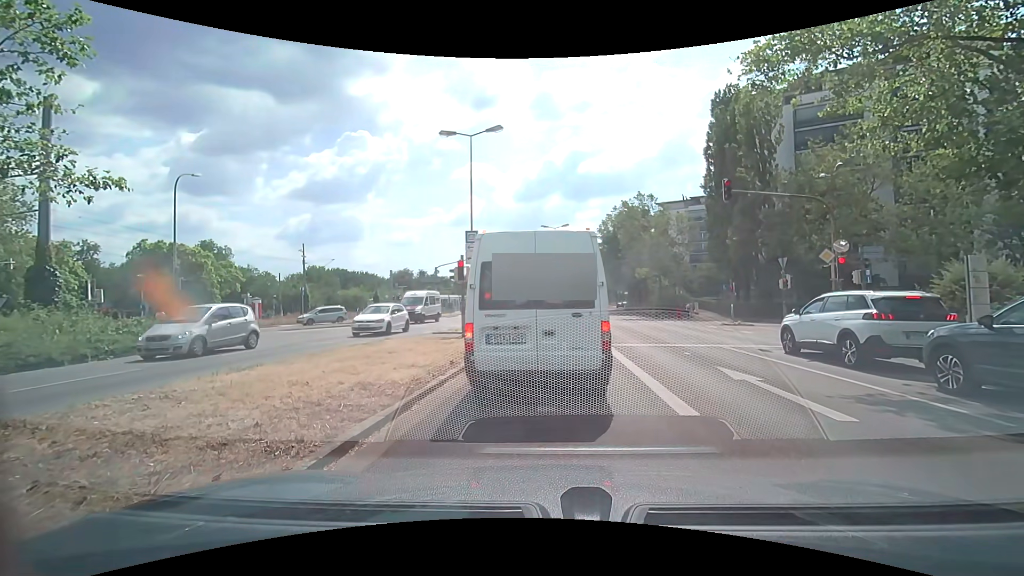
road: secondary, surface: asphalt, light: Day
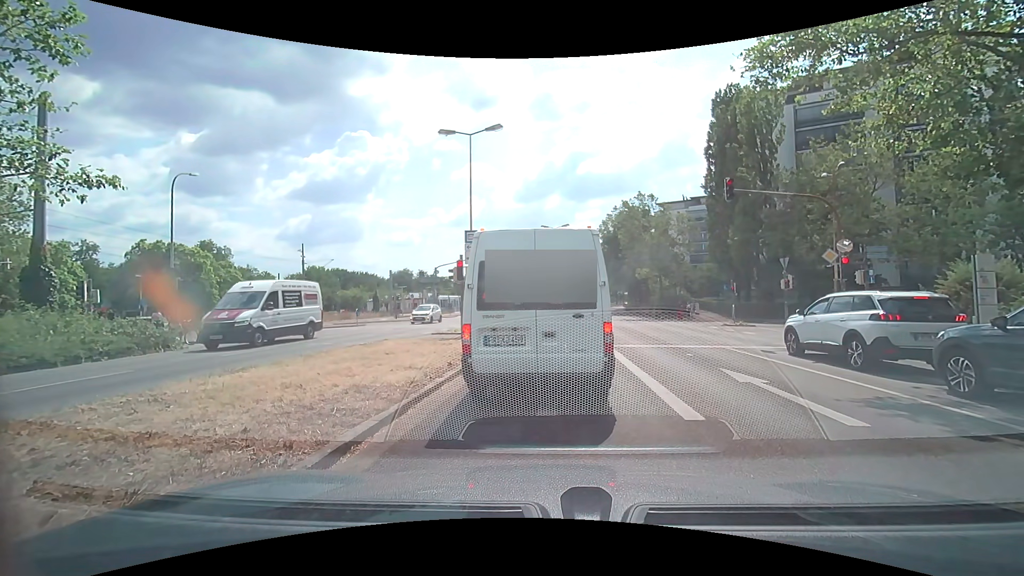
(0.0, +0.3) m; 0°
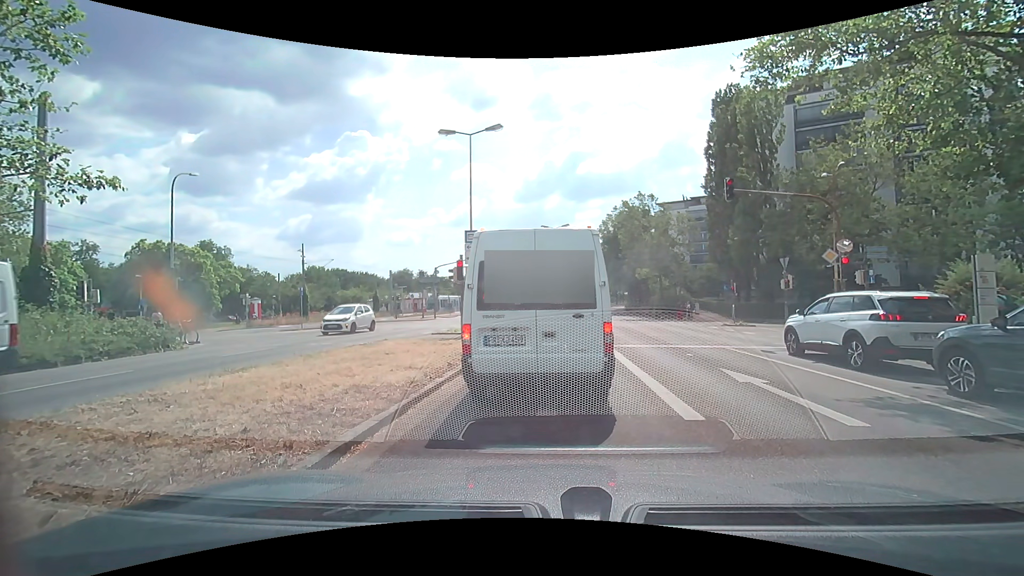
(0.0, 0.0) m; 0°
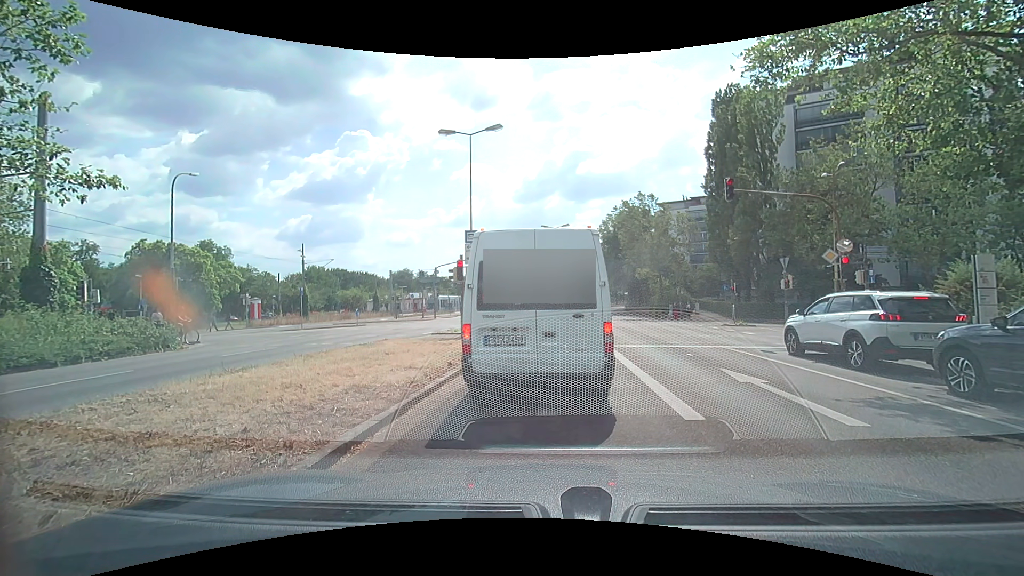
(0.0, 0.0) m; 0°
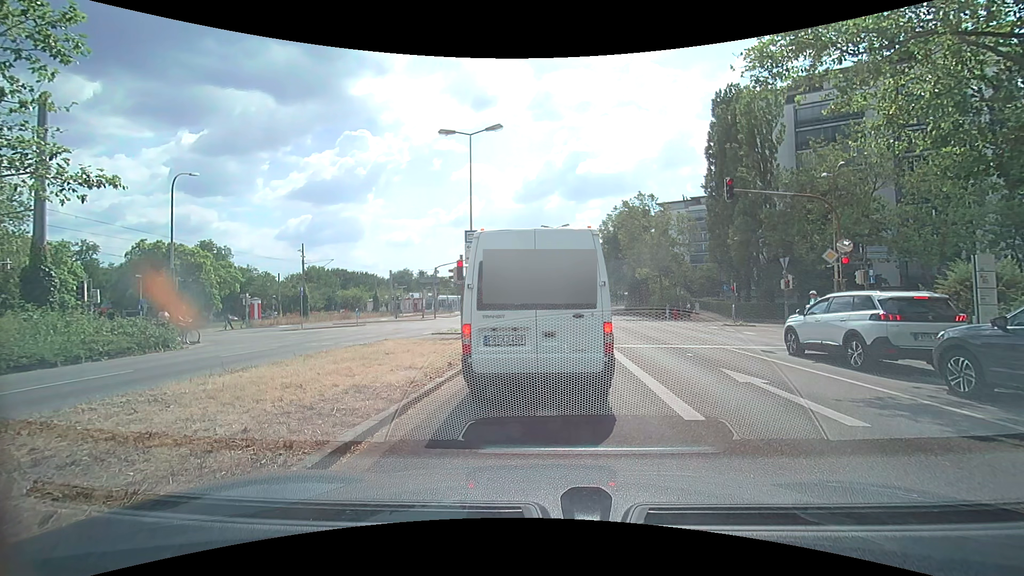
(0.0, 0.0) m; 0°
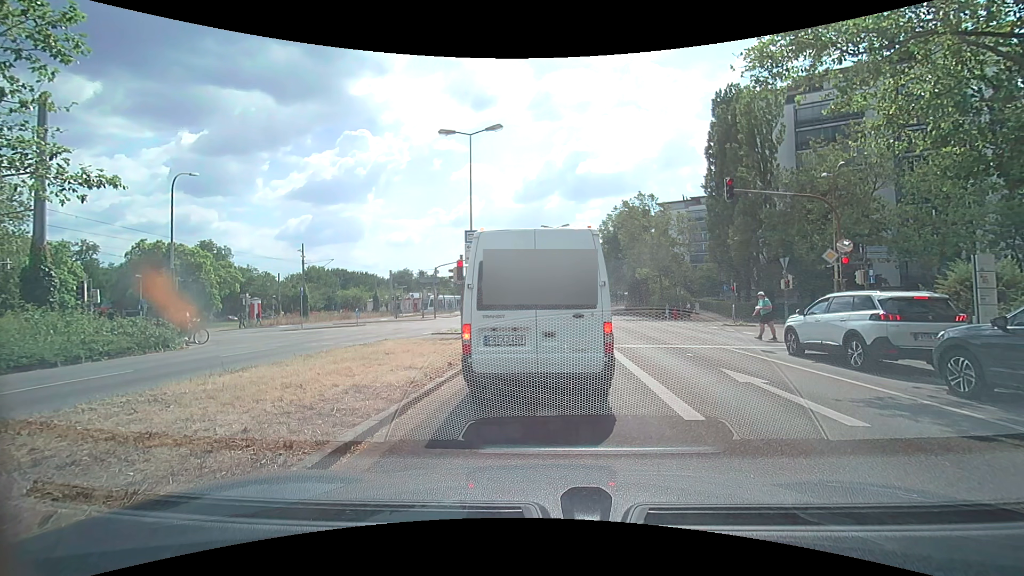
(0.0, 0.0) m; 0°
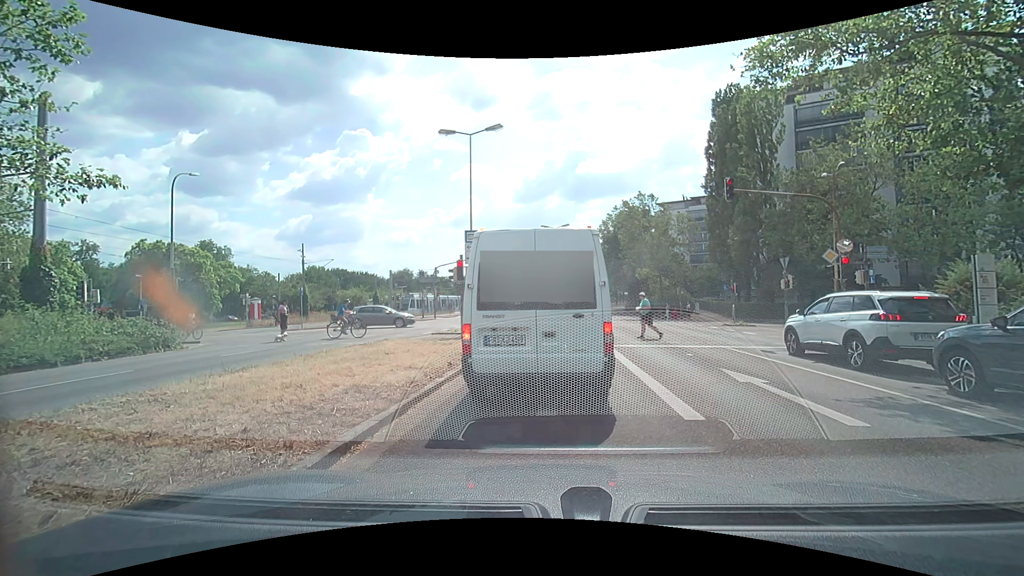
(0.0, 0.0) m; 0°
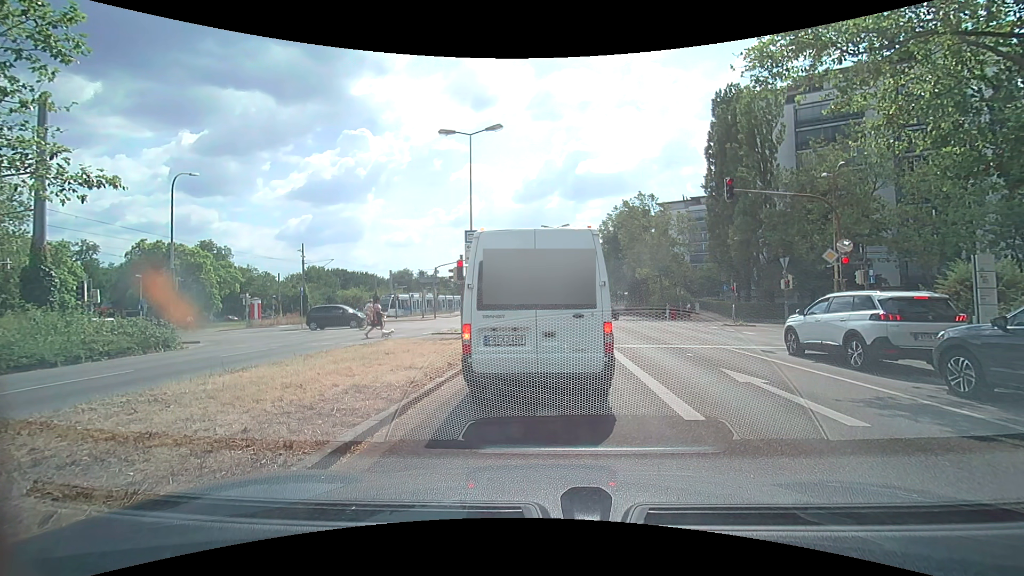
(0.0, 0.0) m; 0°
